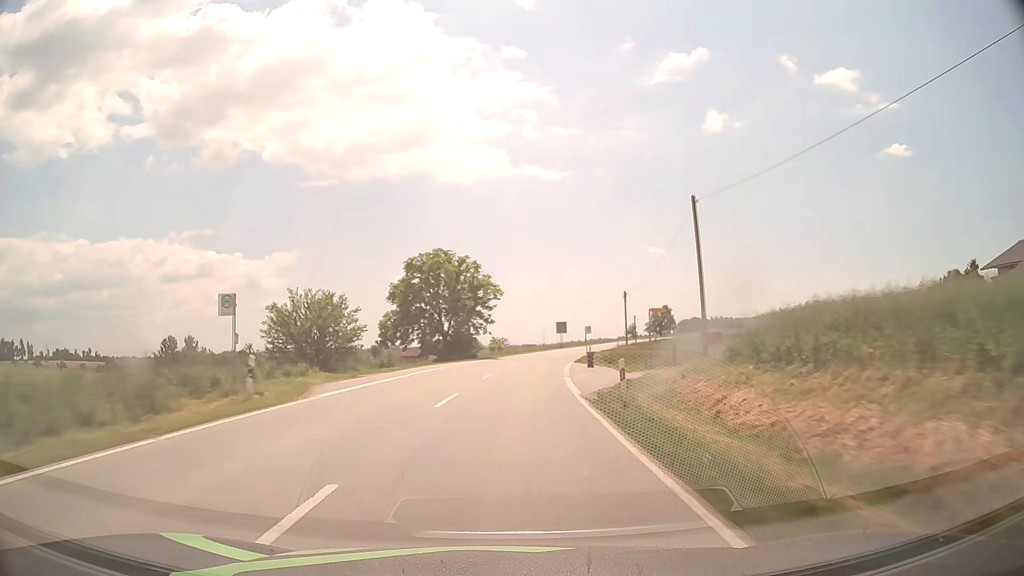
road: secondary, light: Day
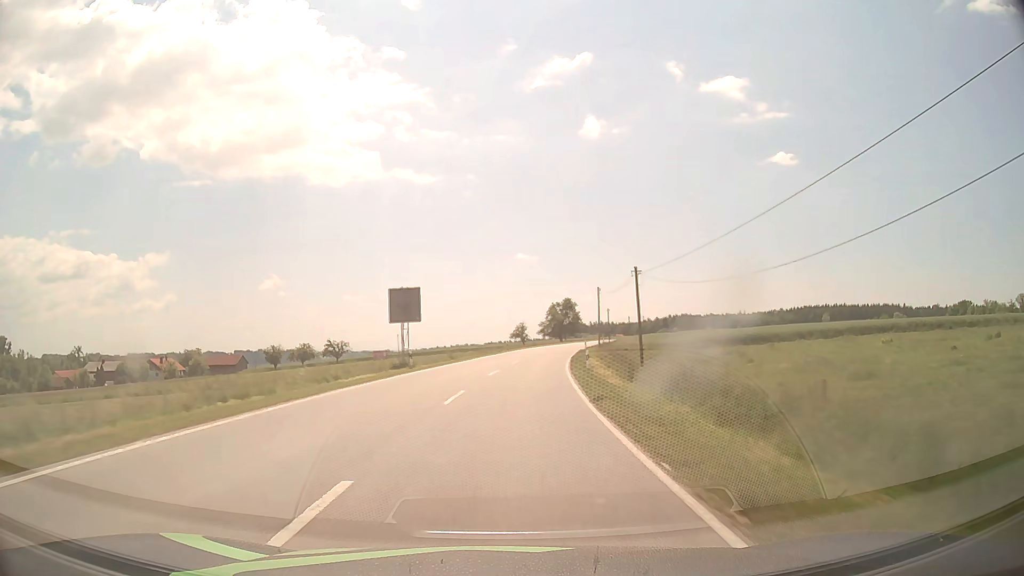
(+7.0, +70.7) m; +11°
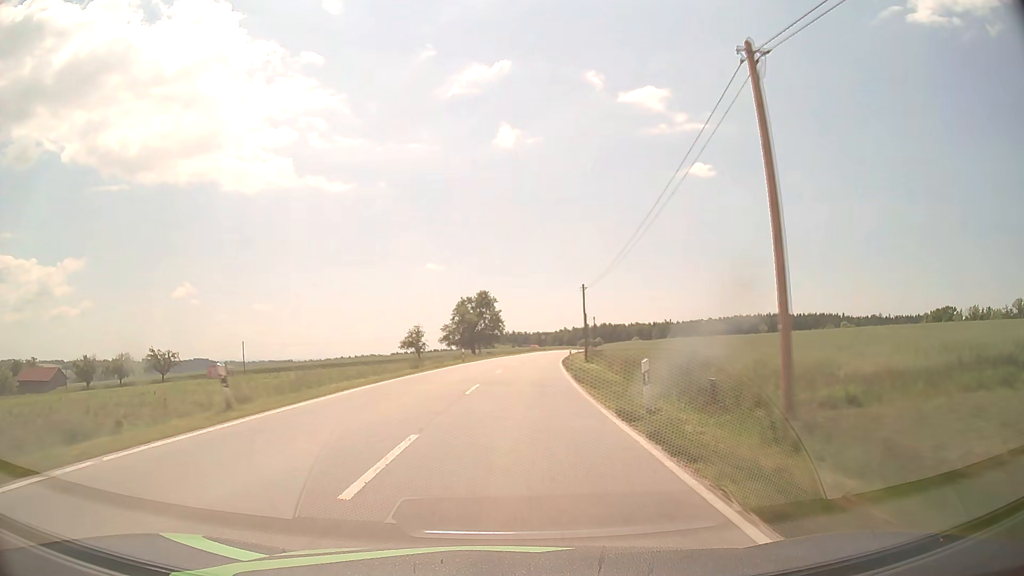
(+4.0, +56.5) m; +8°
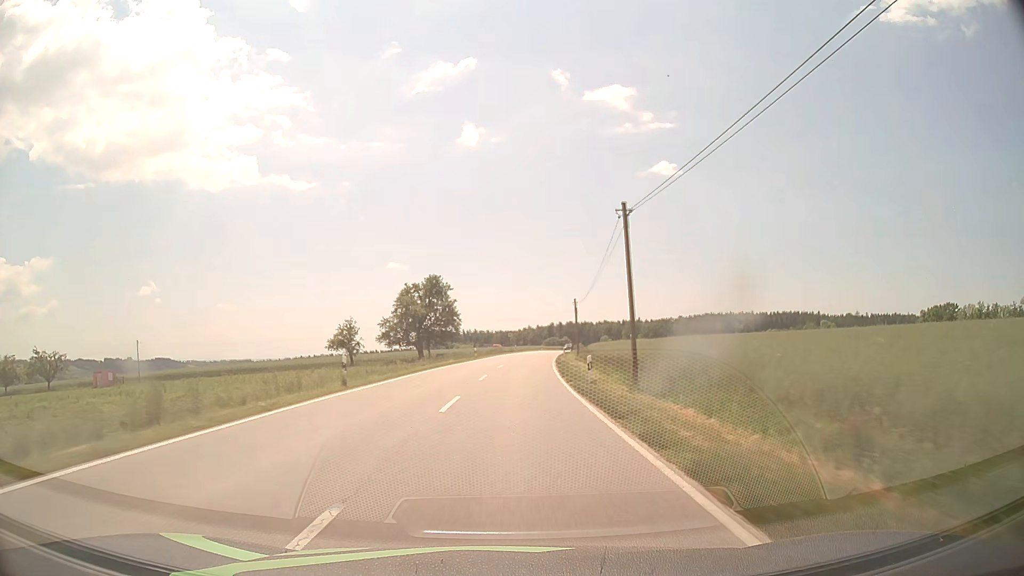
(+0.9, +28.2) m; +3°
(0, +10) (0, +20) (+1, +30) (+1, +40) (+2, +50) (+3, +60) (+4, +70) (+5, +80) (+6, +90) (+8, +100) m
